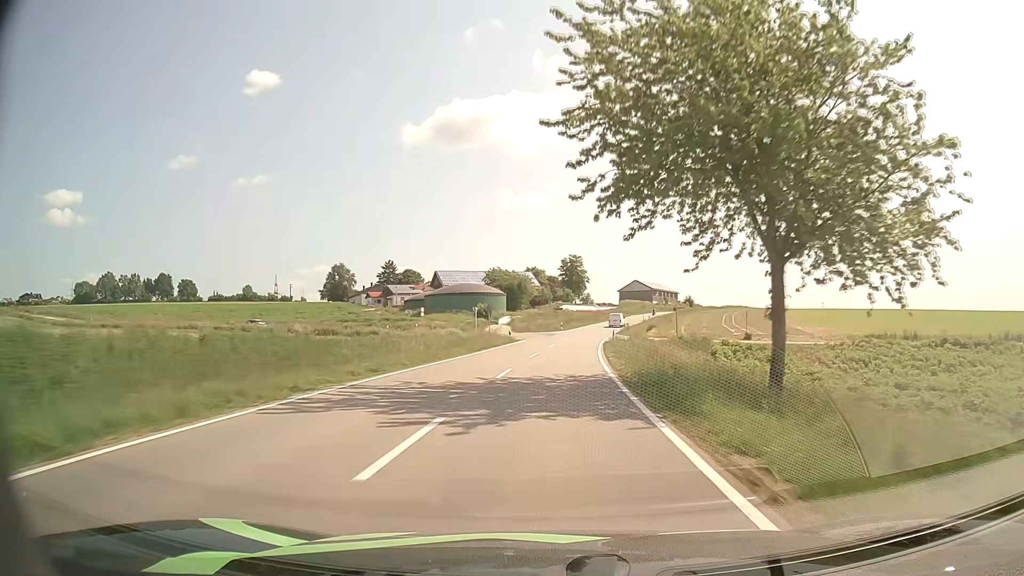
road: tertiary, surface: asphalt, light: Day
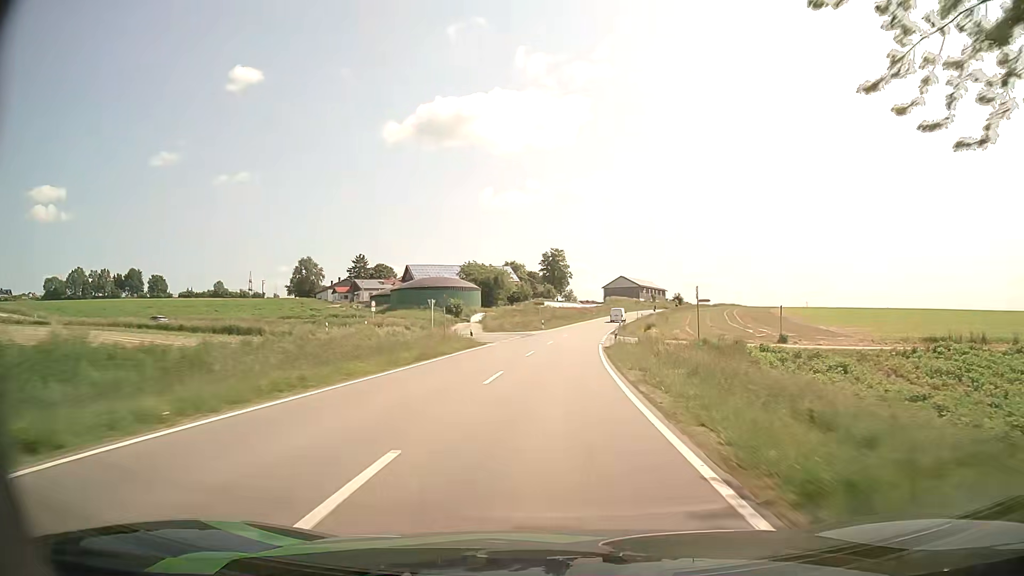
(+0.2, +14.7) m; +1°
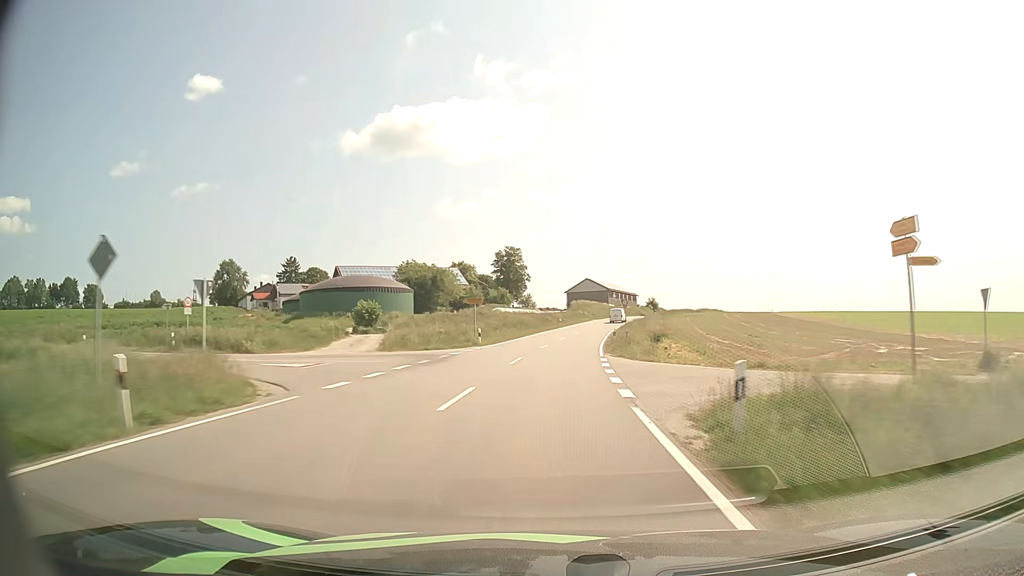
(+1.2, +29.5) m; +4°
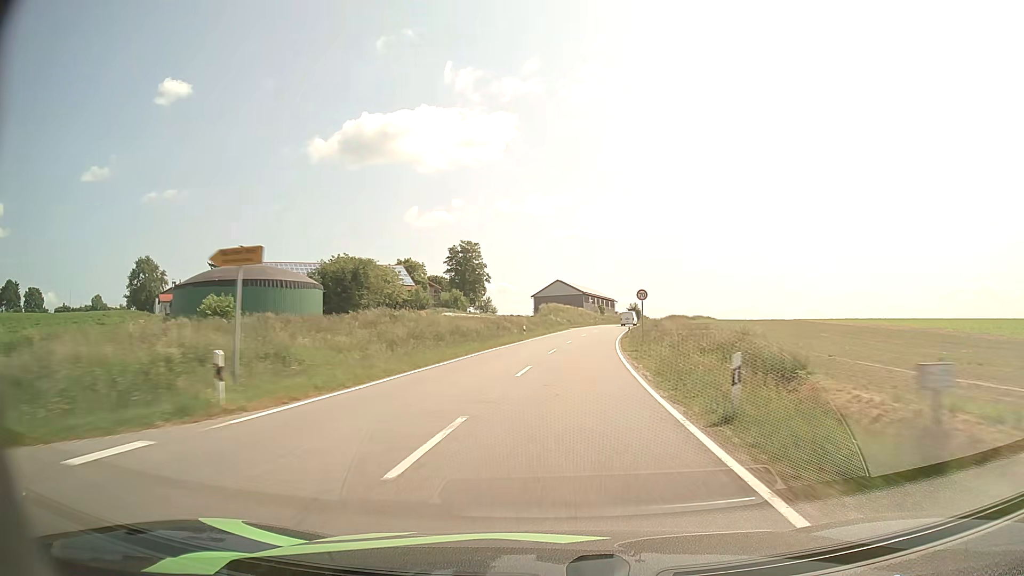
(+0.6, +29.7) m; +3°
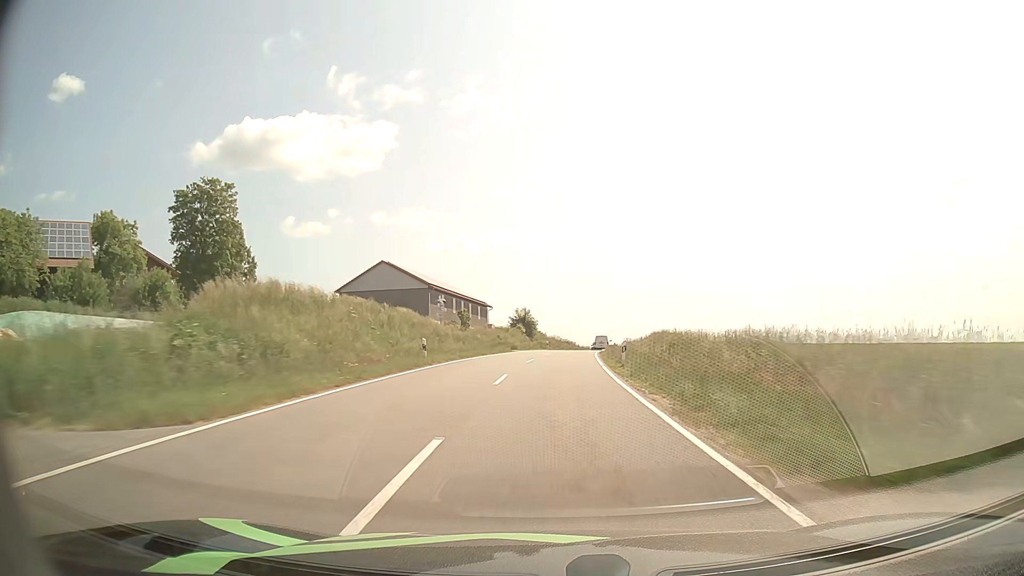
(+7.2, +75.2) m; +11°
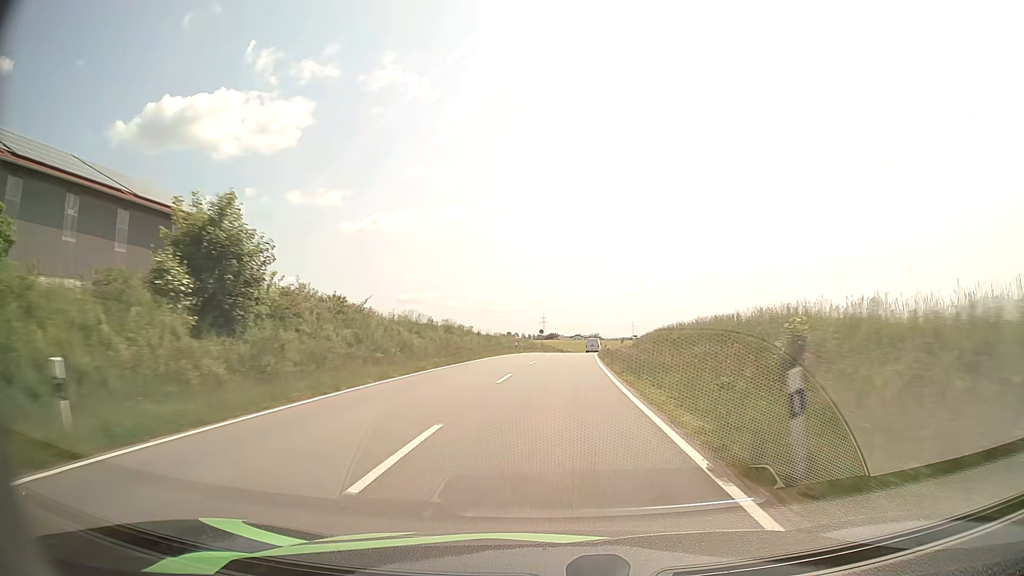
(+4.6, +72.4) m; +7°
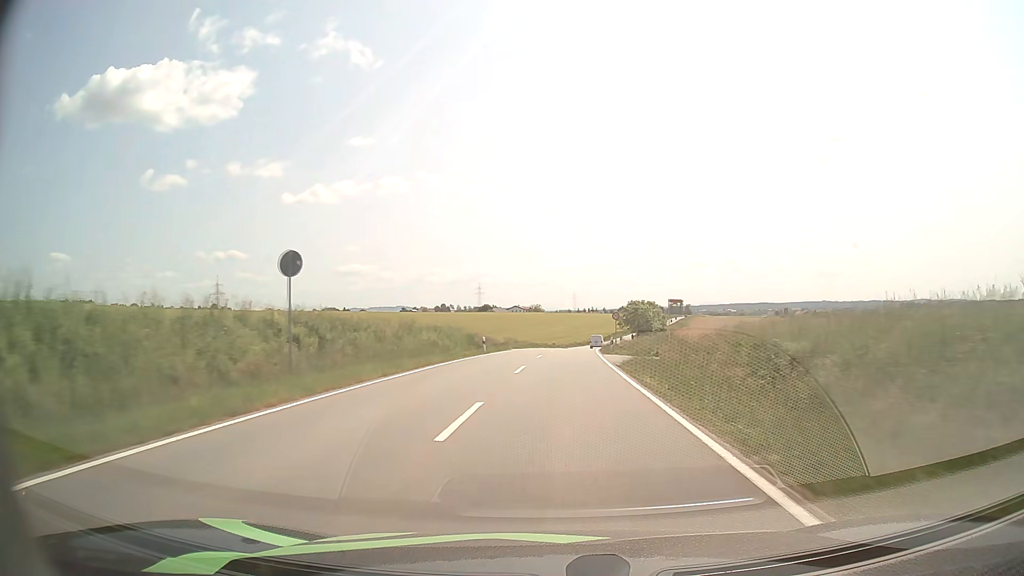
(+3.5, +71.6) m; +5°
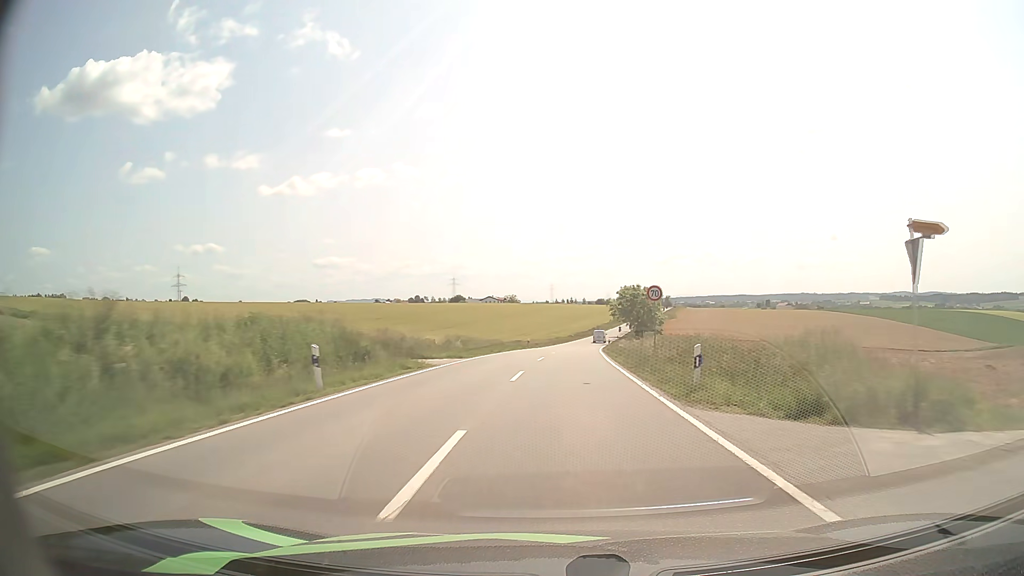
(+0.3, +27.6) m; +2°
(0, +10) (0, +20) (+1, +30) (+1, +40) (+2, +50) (+3, +60) (+4, +70) (+5, +80) (+6, +90) (+7, +100) m
